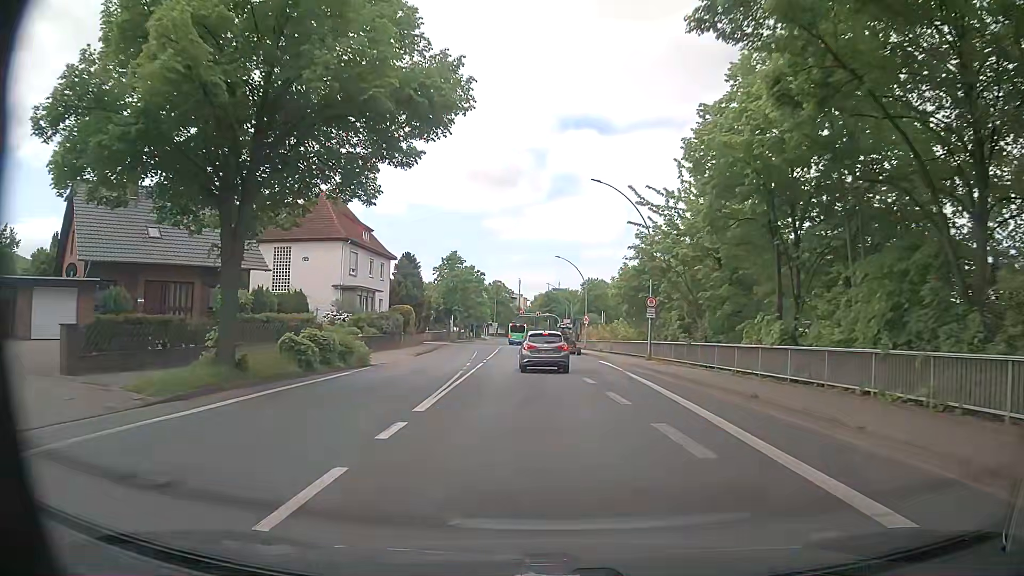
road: primary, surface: asphalt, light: Day
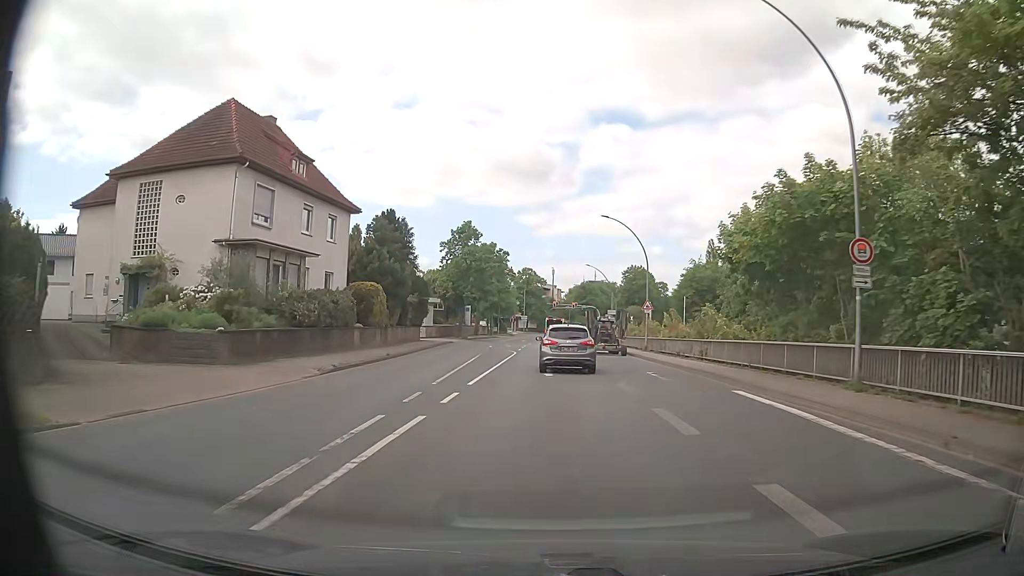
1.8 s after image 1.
(-0.9, +22.3) m; -3°
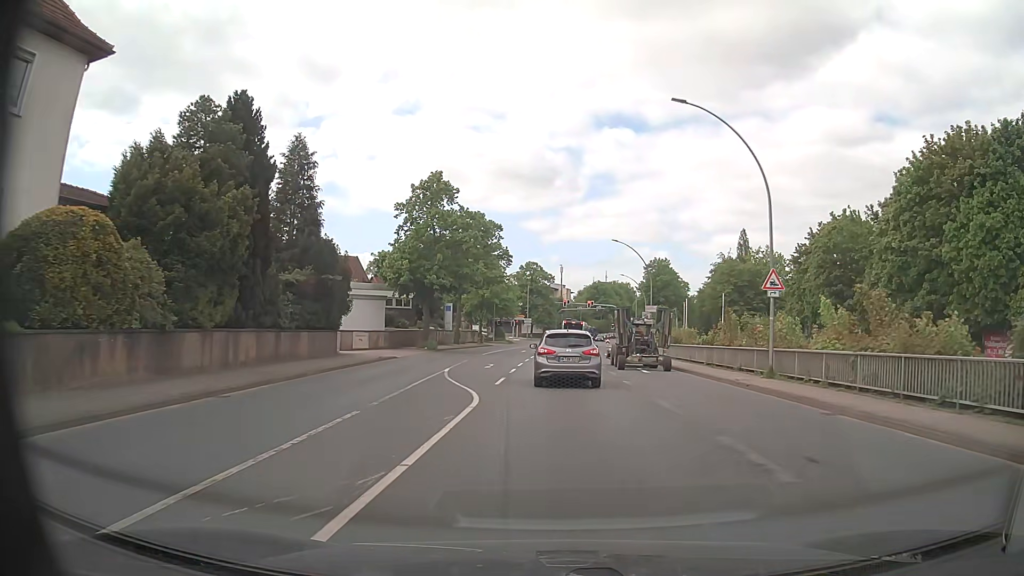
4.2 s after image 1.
(-0.4, +26.5) m; -1°
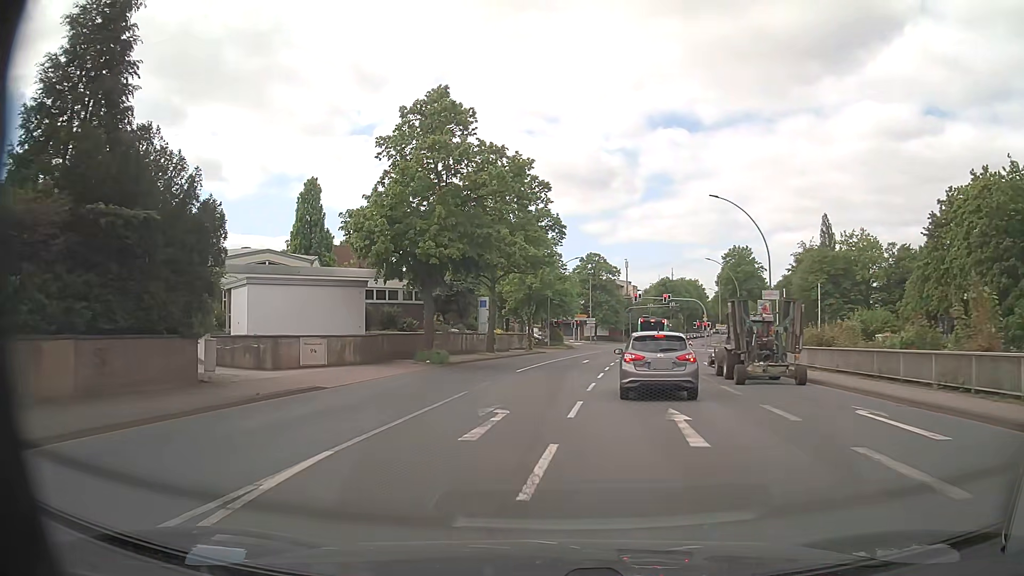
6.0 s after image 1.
(-0.2, +19.0) m; -4°
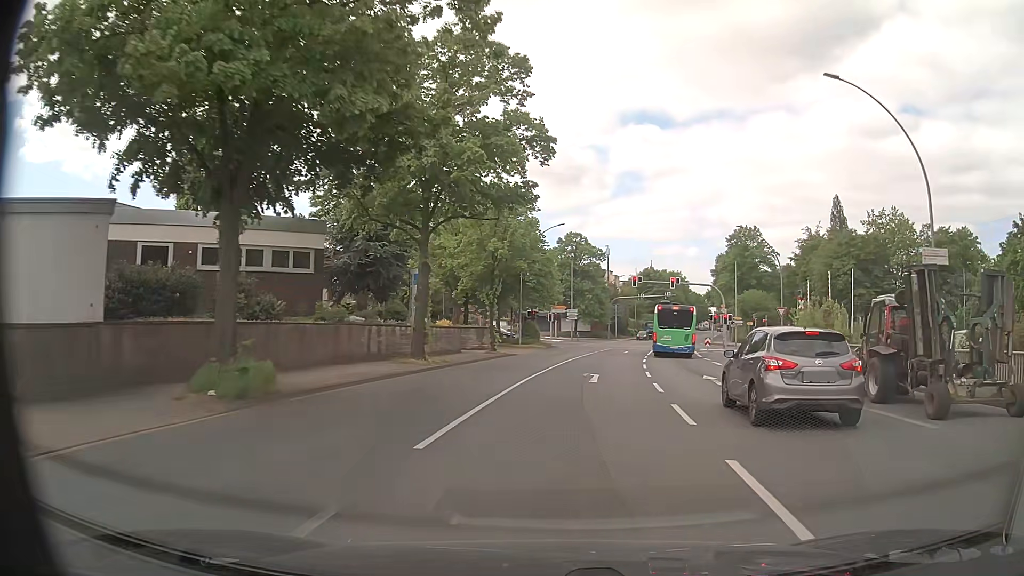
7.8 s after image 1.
(-0.5, +19.8) m; +2°
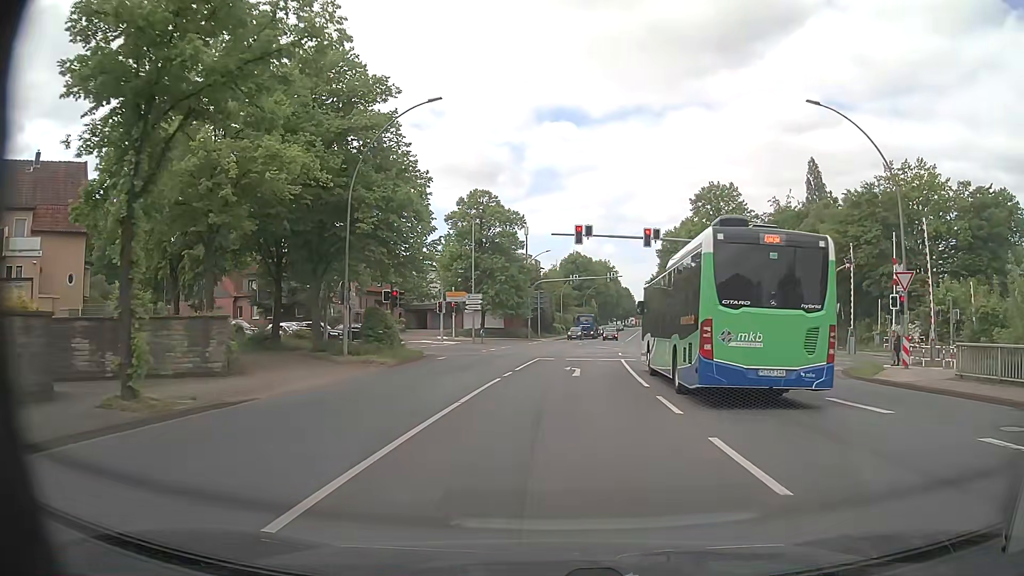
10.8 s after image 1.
(+2.1, +28.7) m; +7°
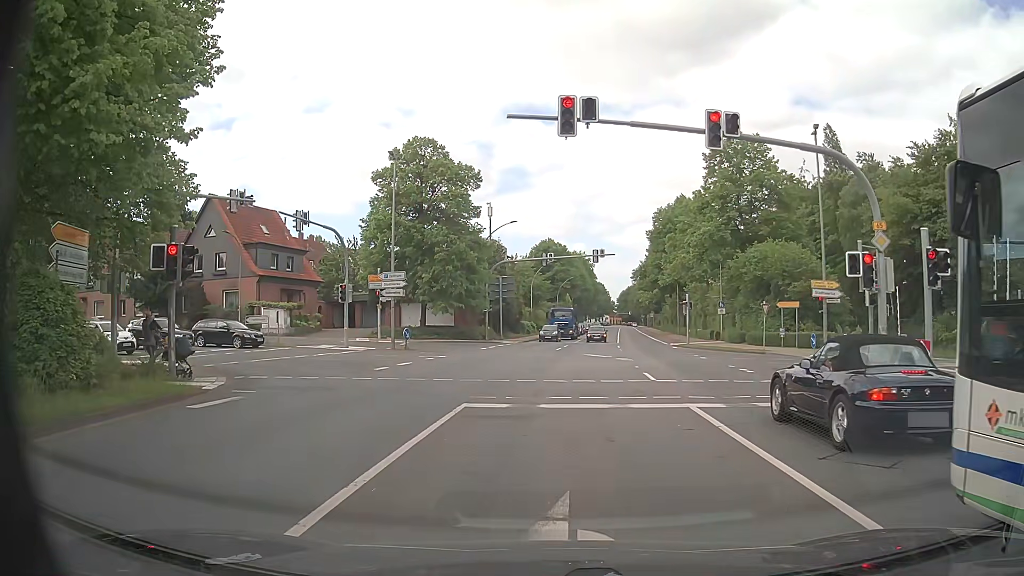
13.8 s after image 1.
(+0.3, +19.2) m; +1°
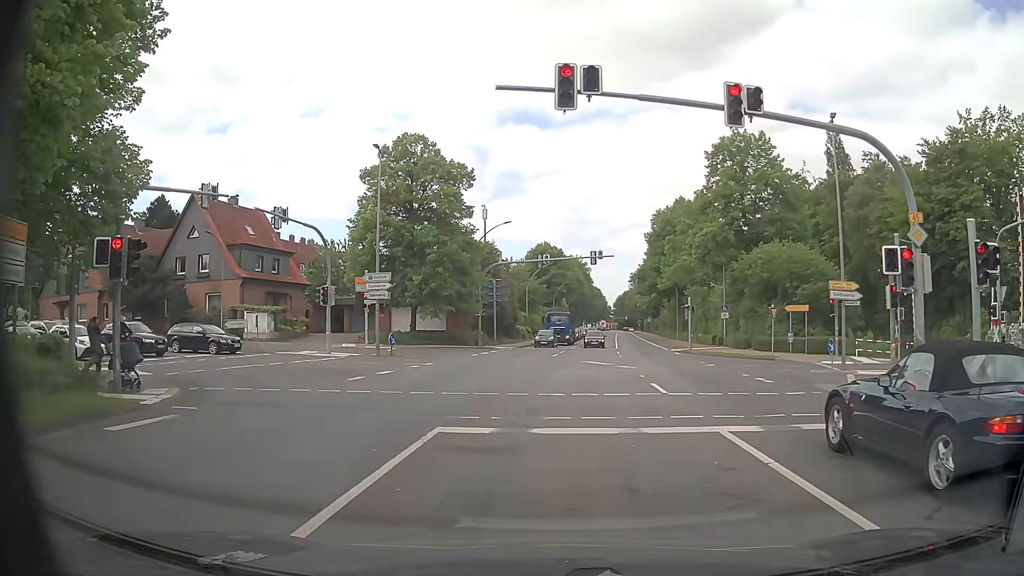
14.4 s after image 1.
(0.0, +2.3) m; +2°
(0, +10) (+1, +20) (0, +30) (-6, +37) (-16, +39) (-26, +40) (-35, +42) (-45, +44) (-55, +46) (-65, +48) m
